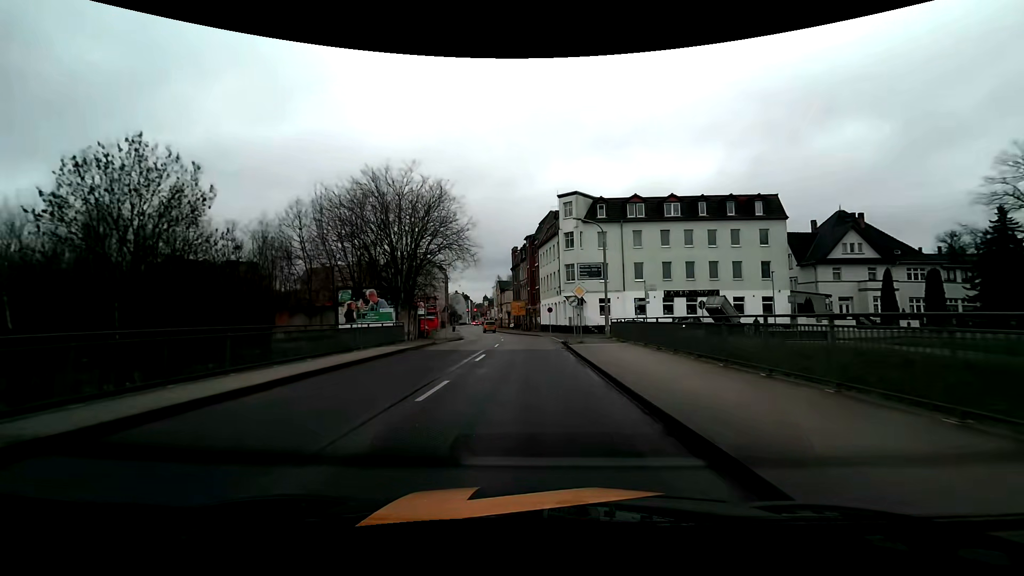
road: primary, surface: asphalt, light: Day
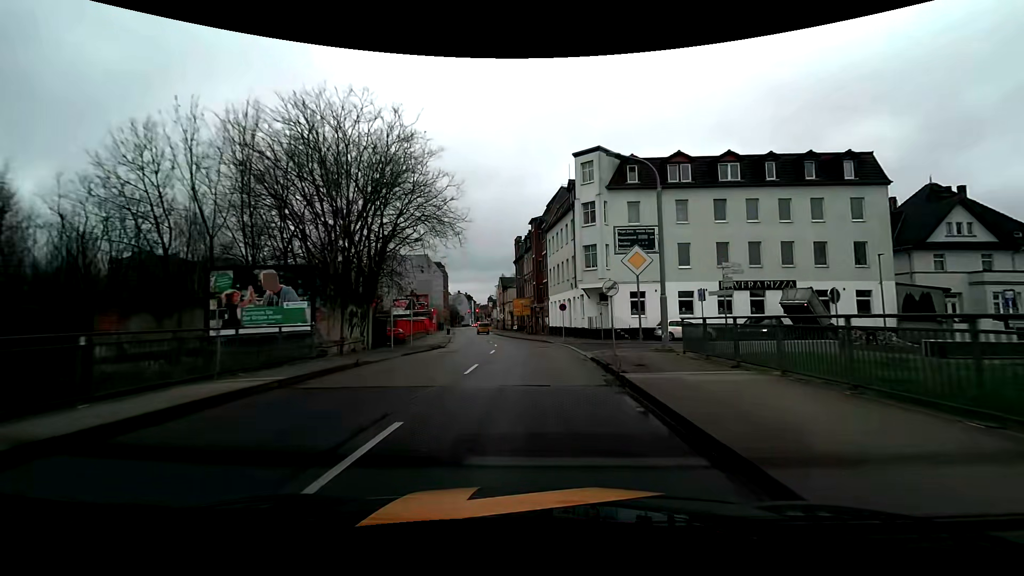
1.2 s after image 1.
(-0.1, +13.4) m; -1°
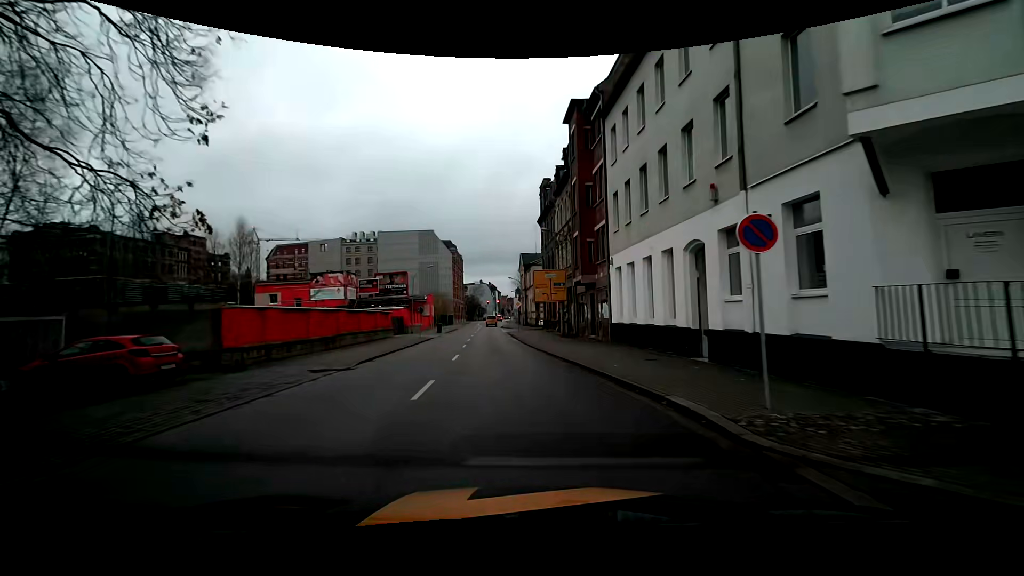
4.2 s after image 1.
(-0.5, +31.1) m; -3°
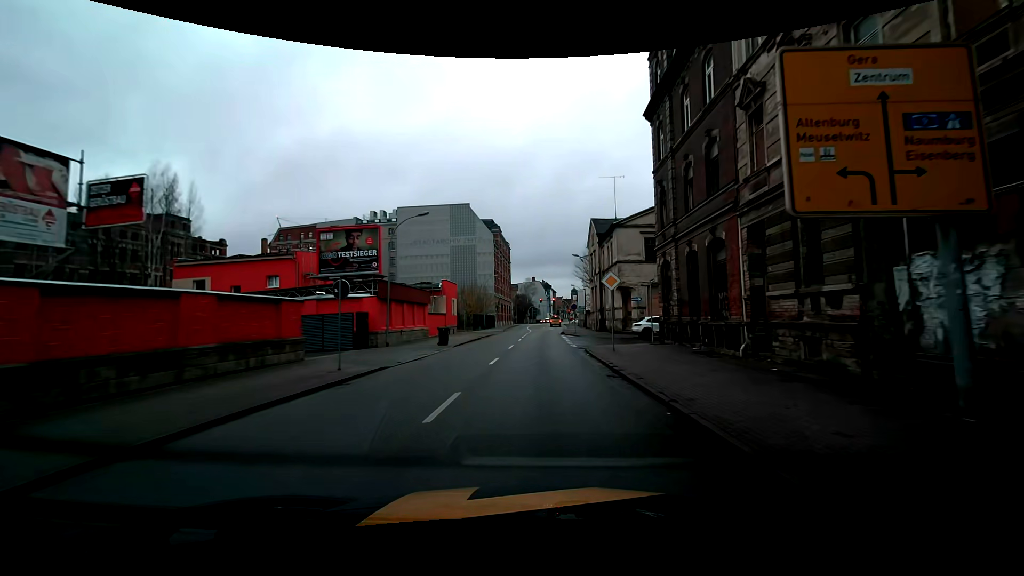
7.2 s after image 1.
(-2.3, +29.6) m; -6°
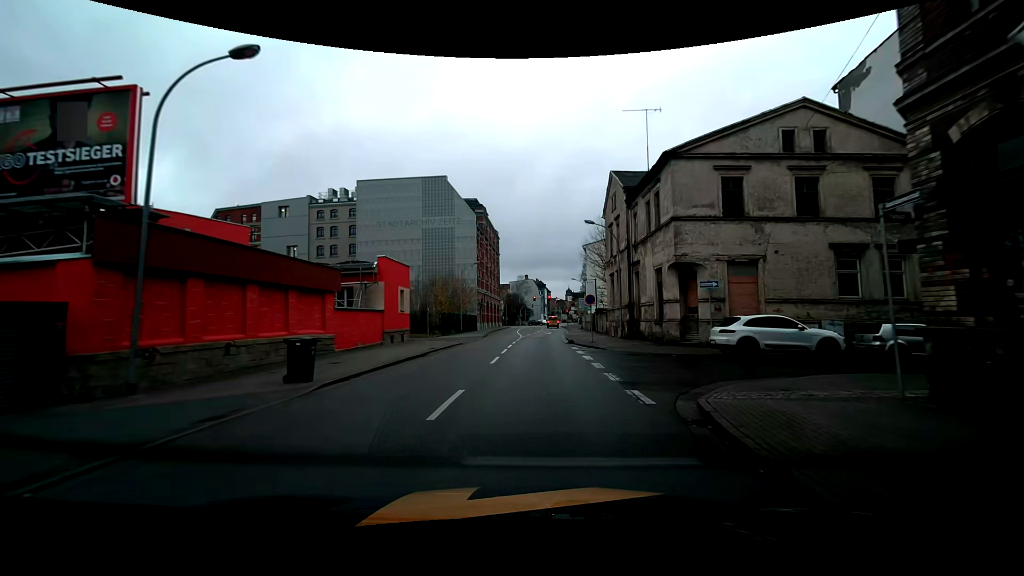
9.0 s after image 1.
(+0.2, +17.8) m; +1°
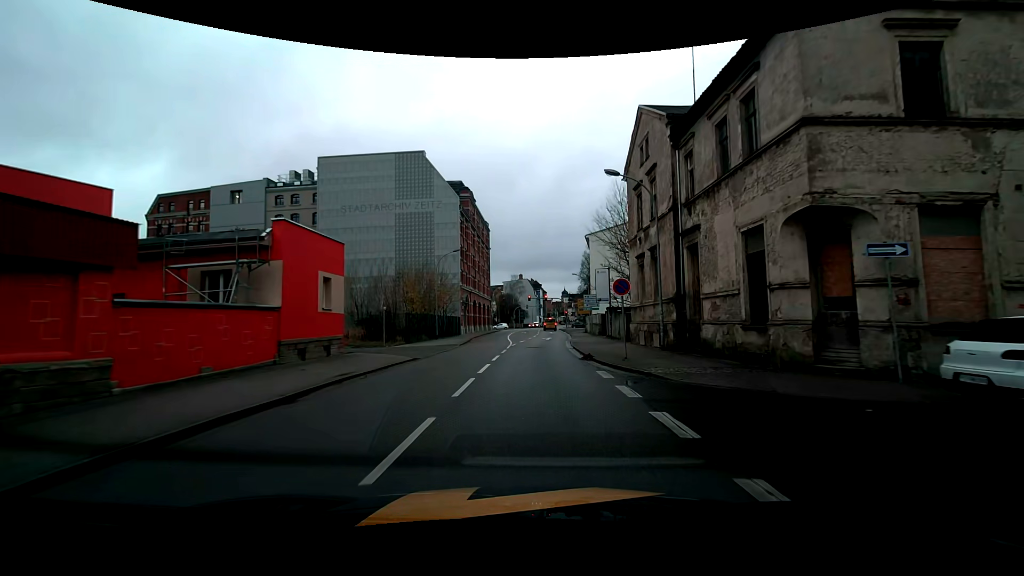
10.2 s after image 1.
(+0.1, +11.6) m; +1°
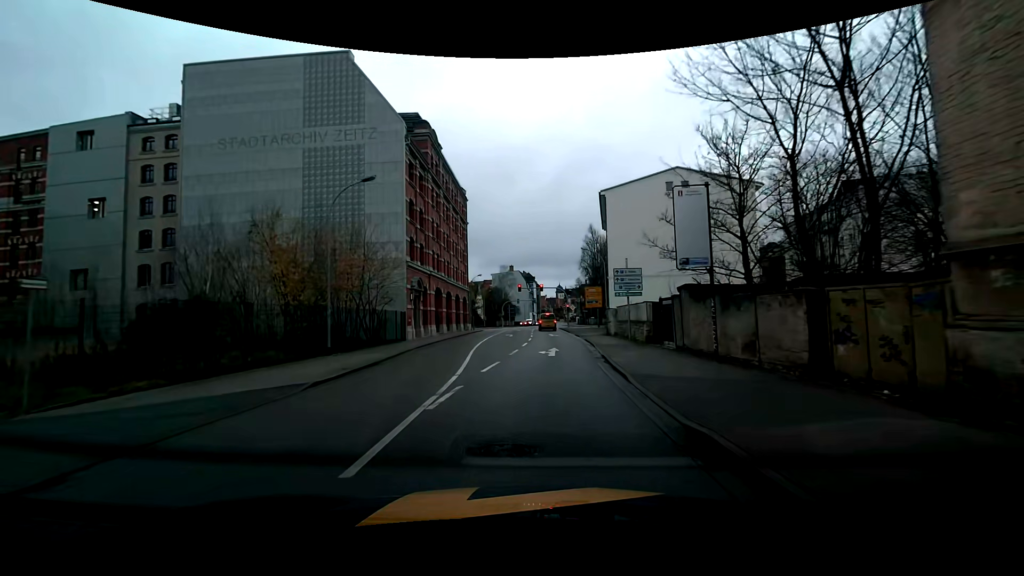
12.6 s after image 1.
(+0.1, +22.2) m; +1°
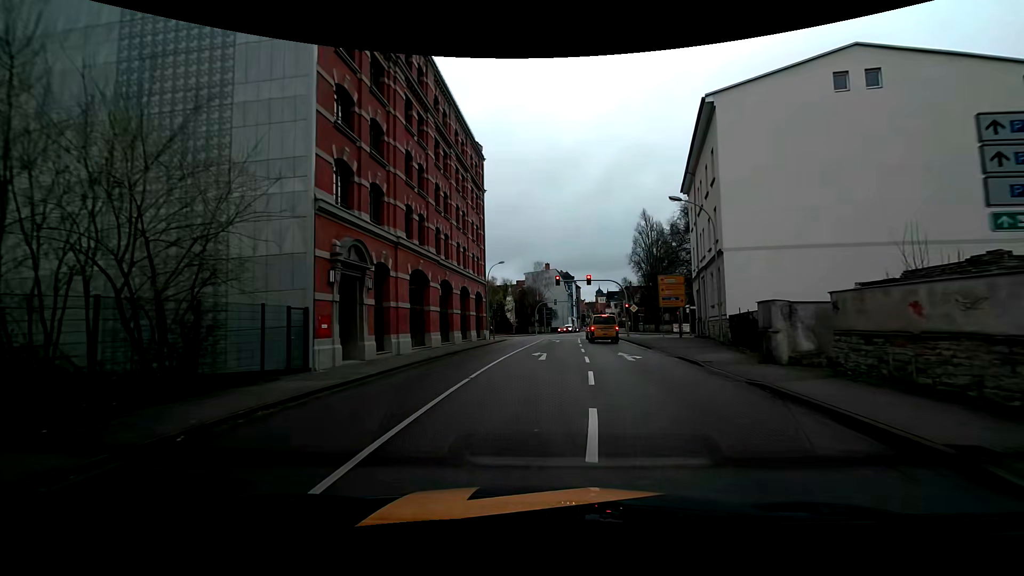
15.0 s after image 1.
(-0.9, +20.4) m; -5°
